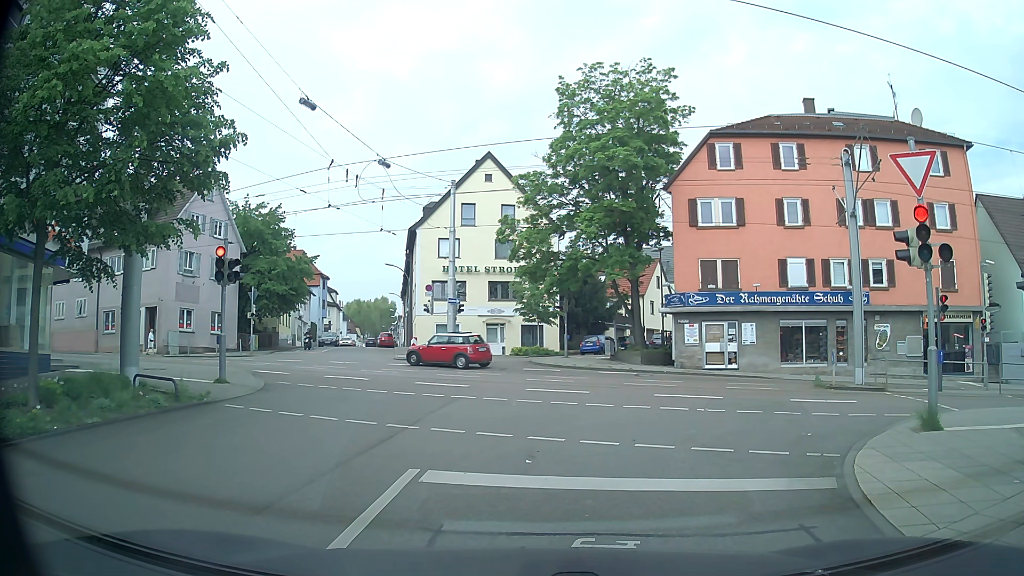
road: residential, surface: asphalt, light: Day
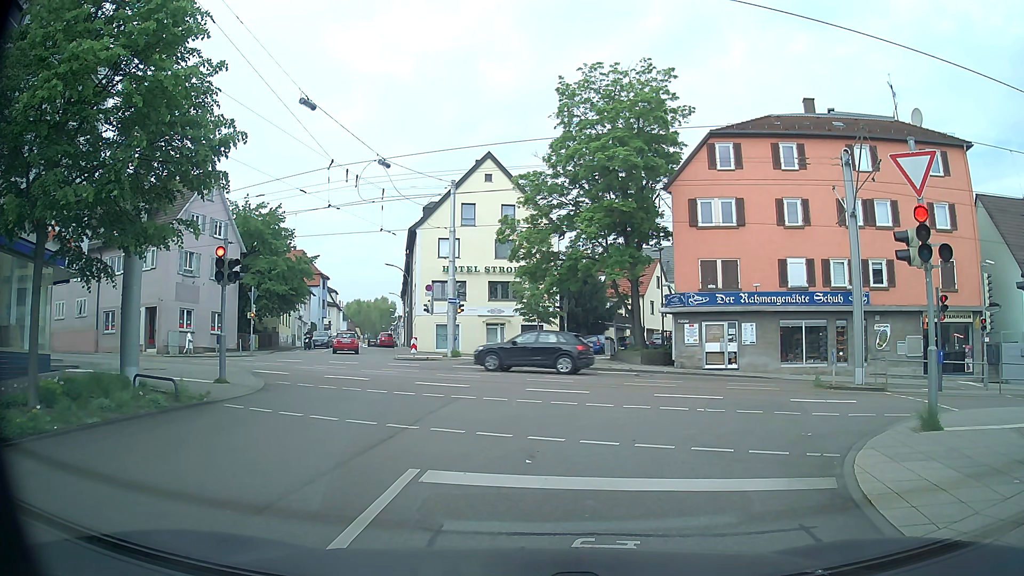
(0.0, 0.0) m; 0°
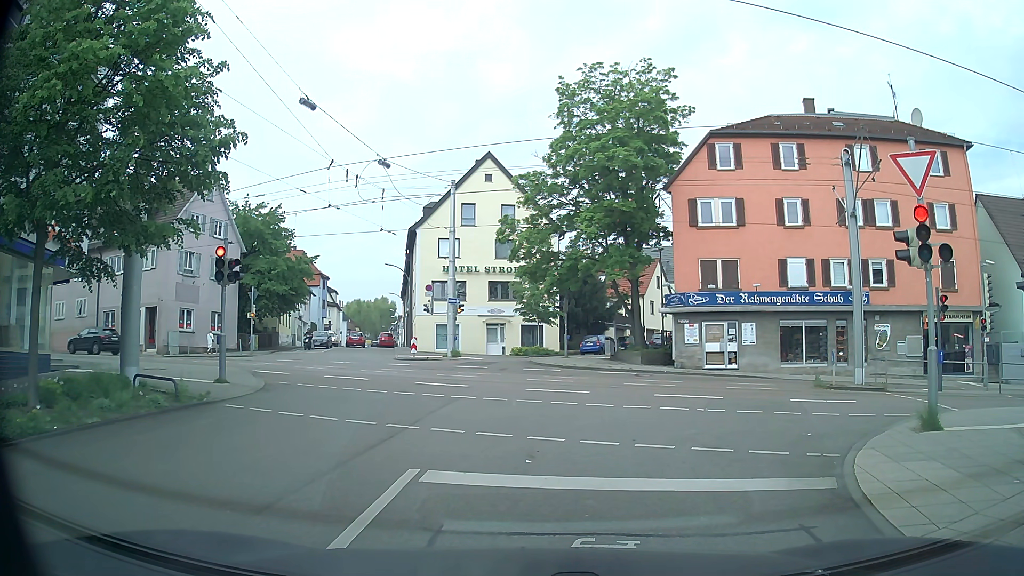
(0.0, 0.0) m; 0°
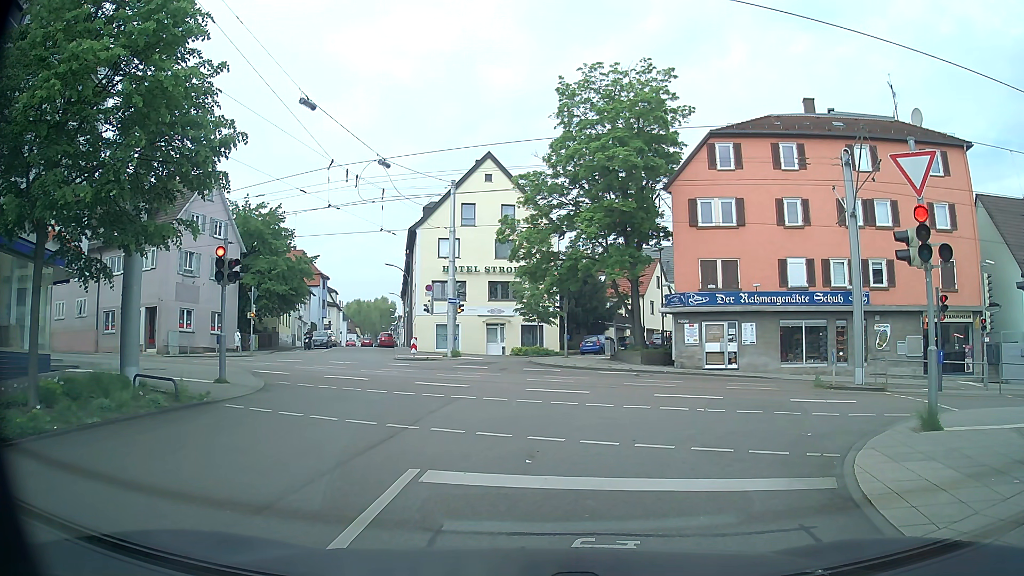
(0.0, 0.0) m; 0°
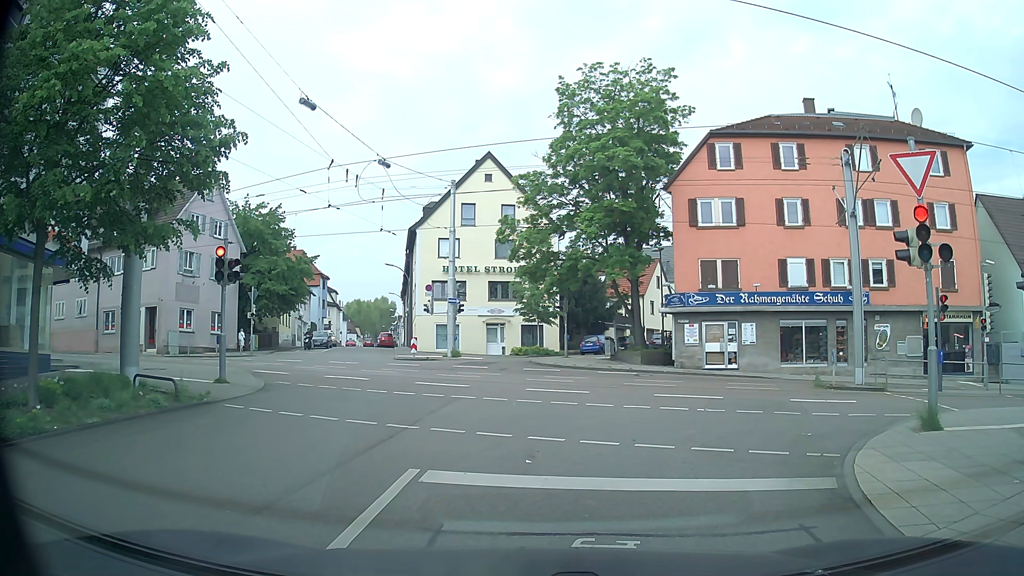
(0.0, 0.0) m; 0°
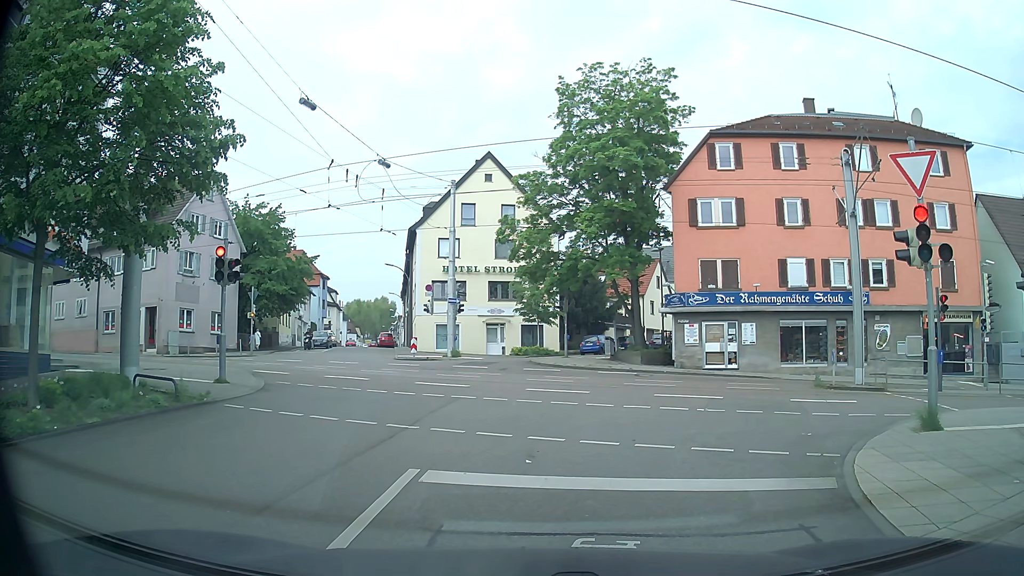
(0.0, 0.0) m; 0°
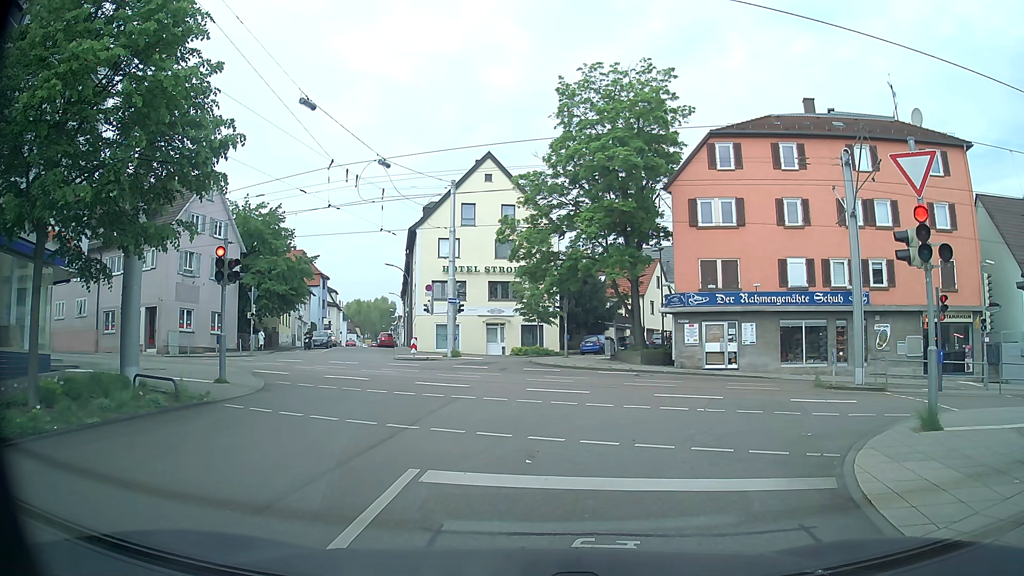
(0.0, 0.0) m; 0°
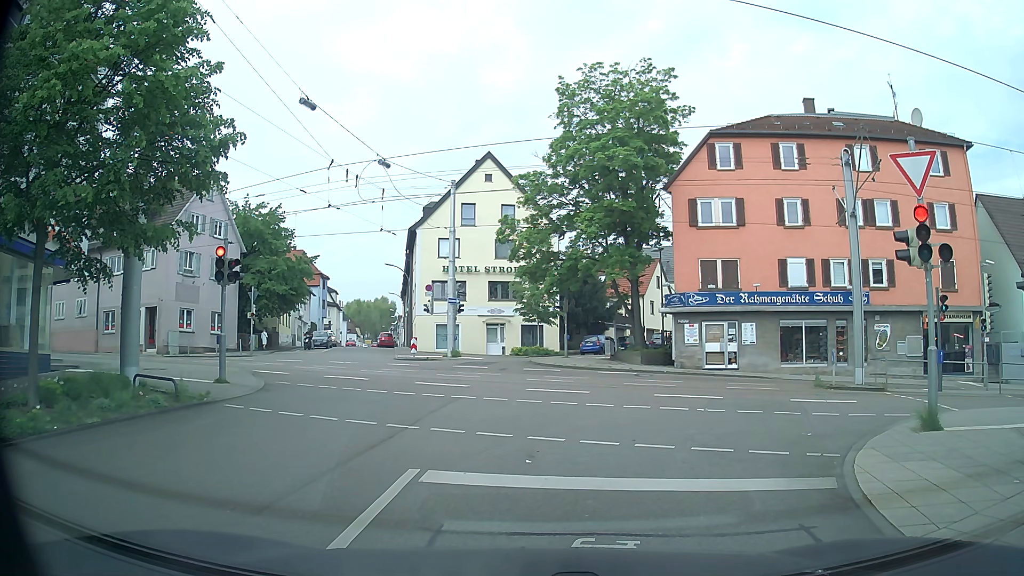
(0.0, 0.0) m; 0°
